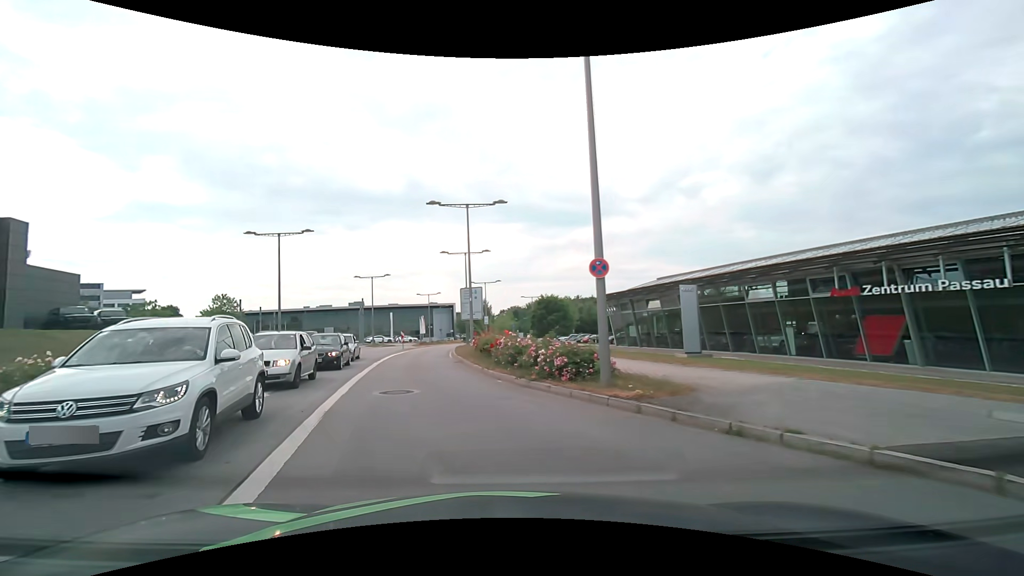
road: secondary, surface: asphalt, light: Day
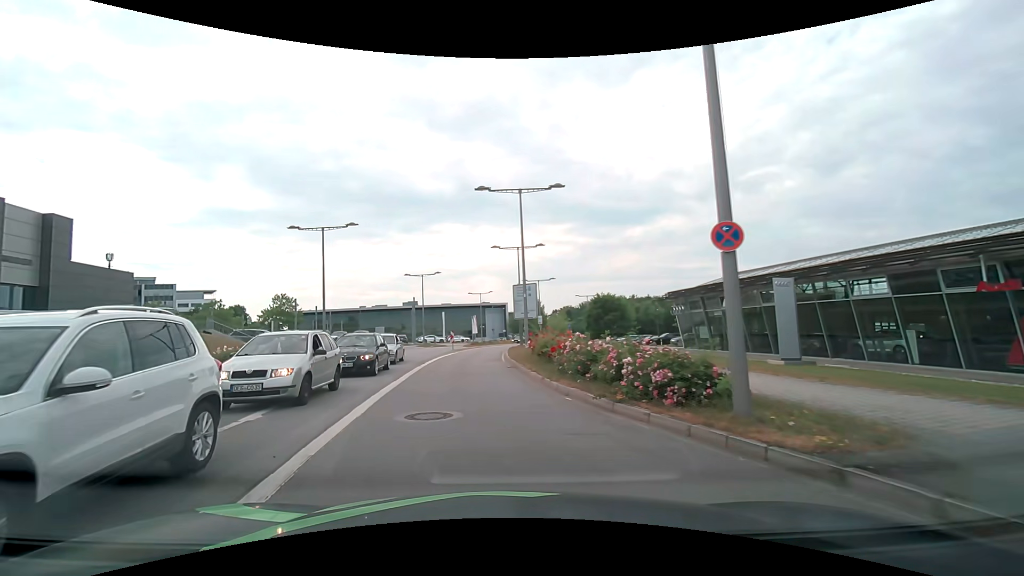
(-0.2, +3.4) m; -7°
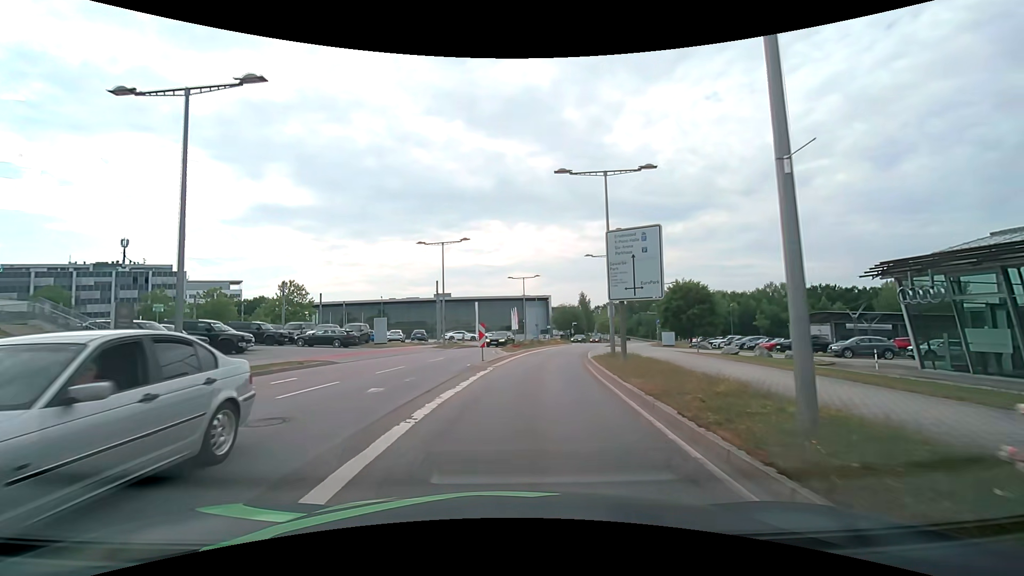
(-1.7, +21.0) m; -4°
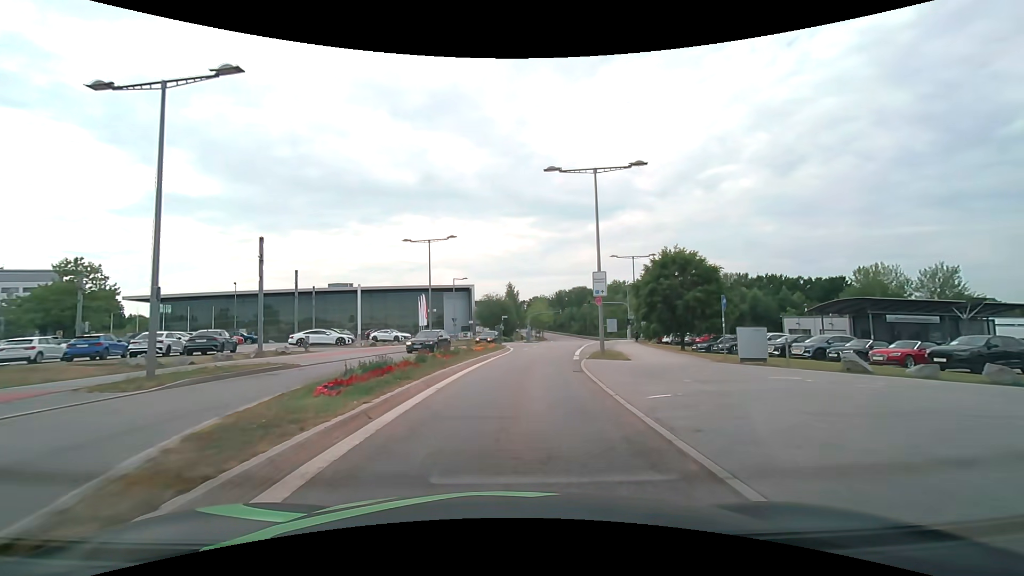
(+2.3, +27.1) m; +9°
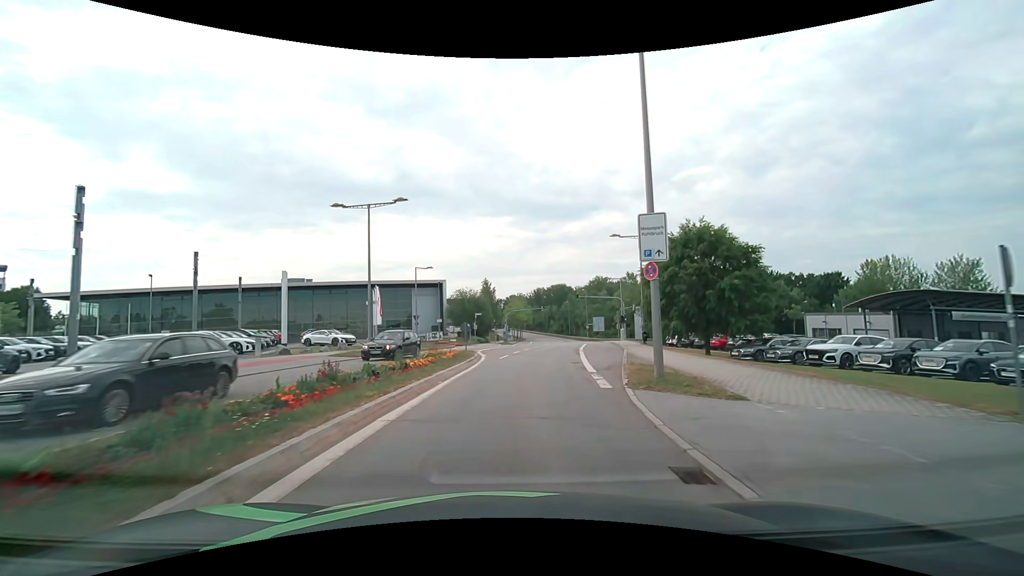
(+0.3, +11.9) m; +3°
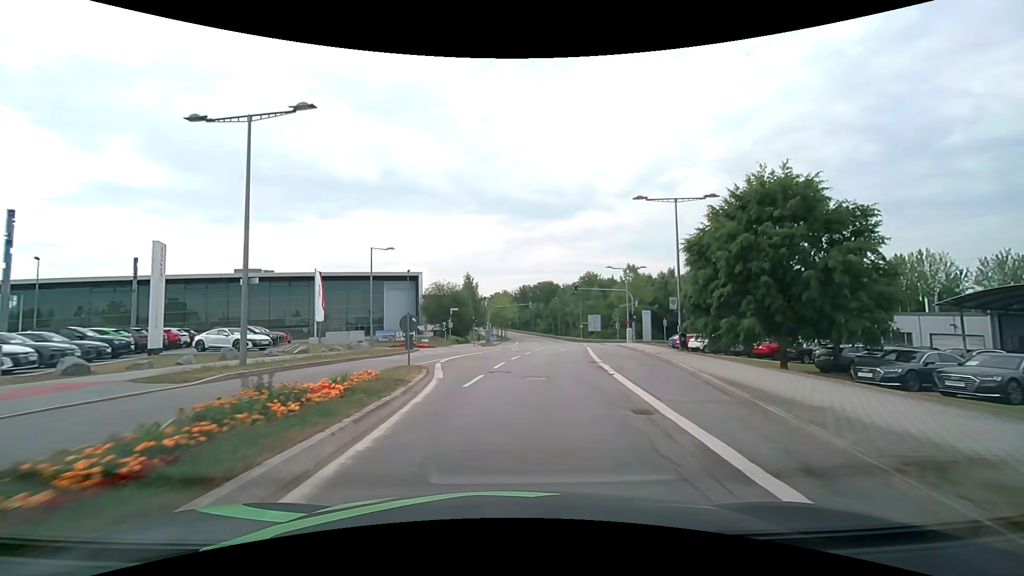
(+0.2, +12.5) m; +2°
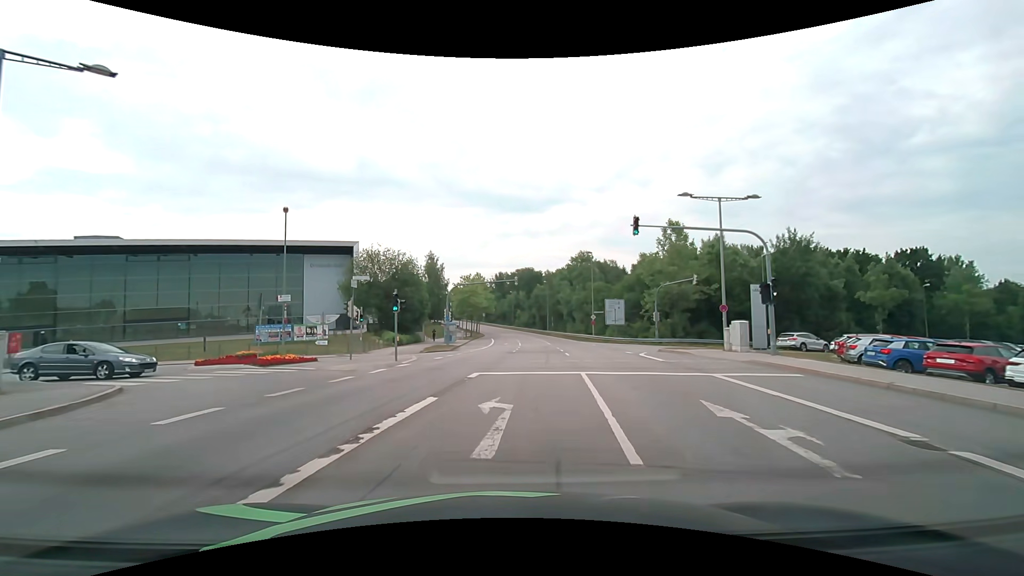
(+0.2, +31.0) m; +3°
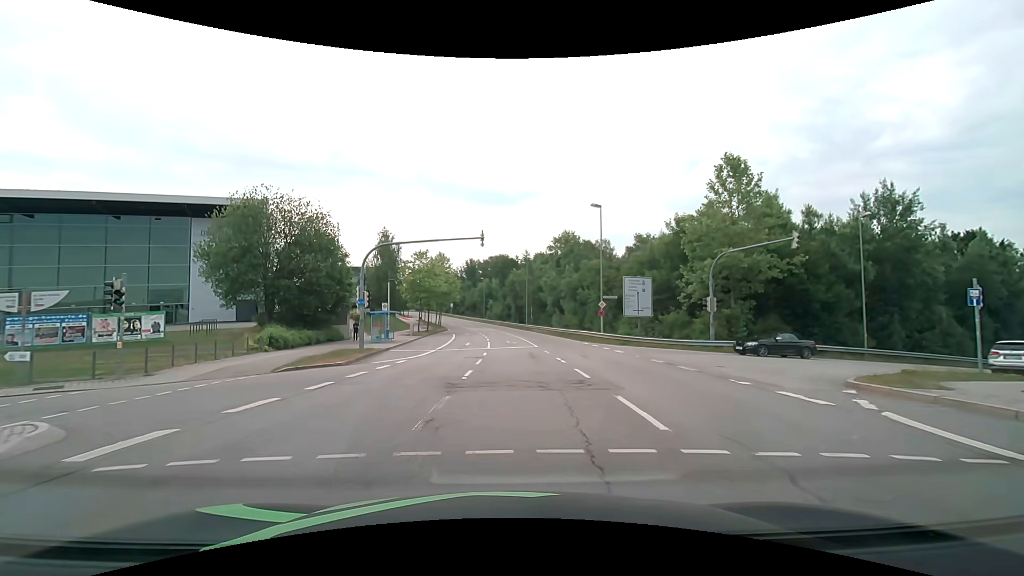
(+0.7, +19.5) m; +3°
(-2, +10) (-10, +14) (-20, +10) (-28, +5) (-37, 0) (-46, -4) (-55, -9) (-64, -14) (-72, -18) (-82, -22) m
